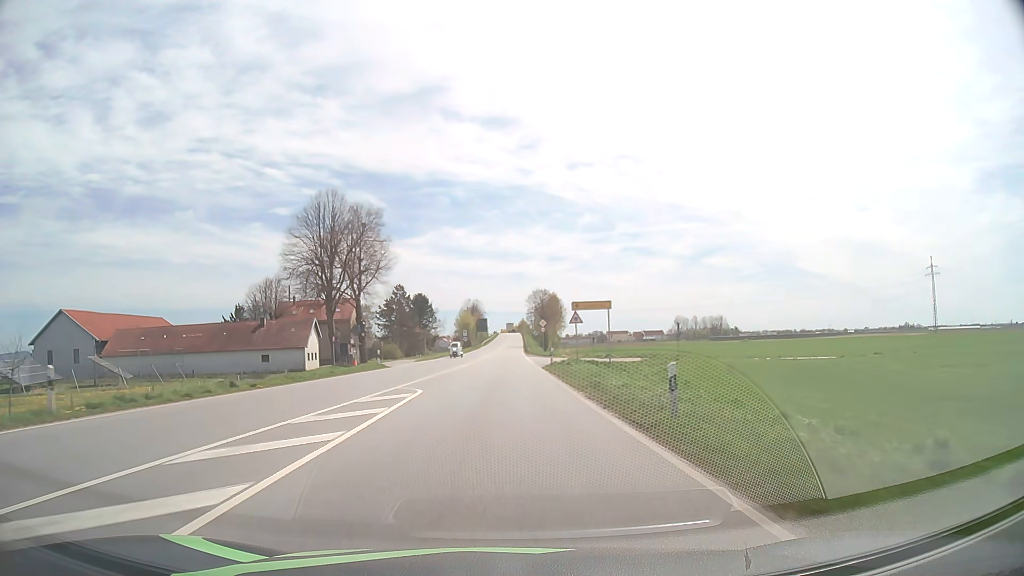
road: primary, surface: asphalt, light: Day
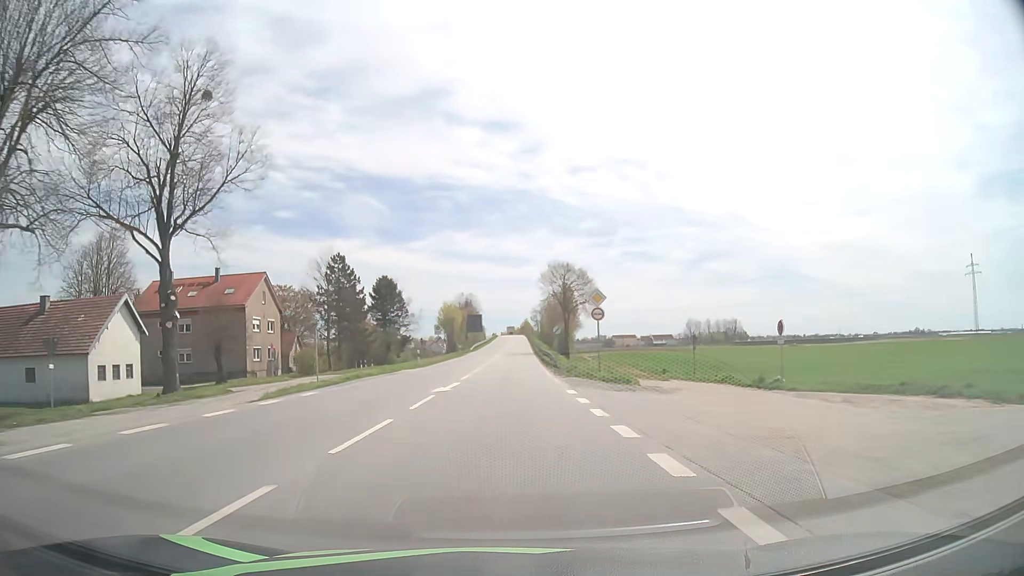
(0.0, +43.7) m; 0°
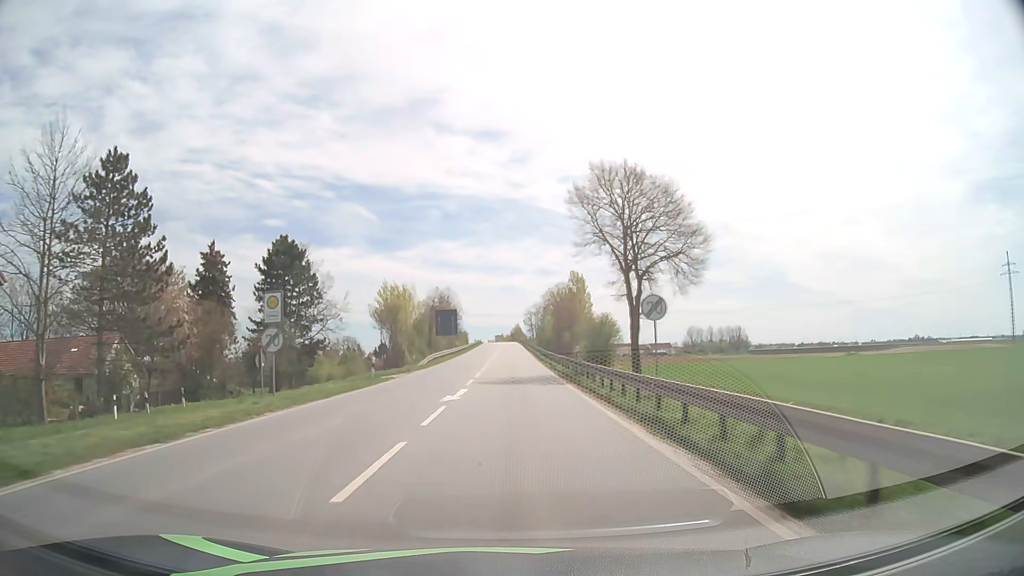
(+0.2, +44.6) m; +1°
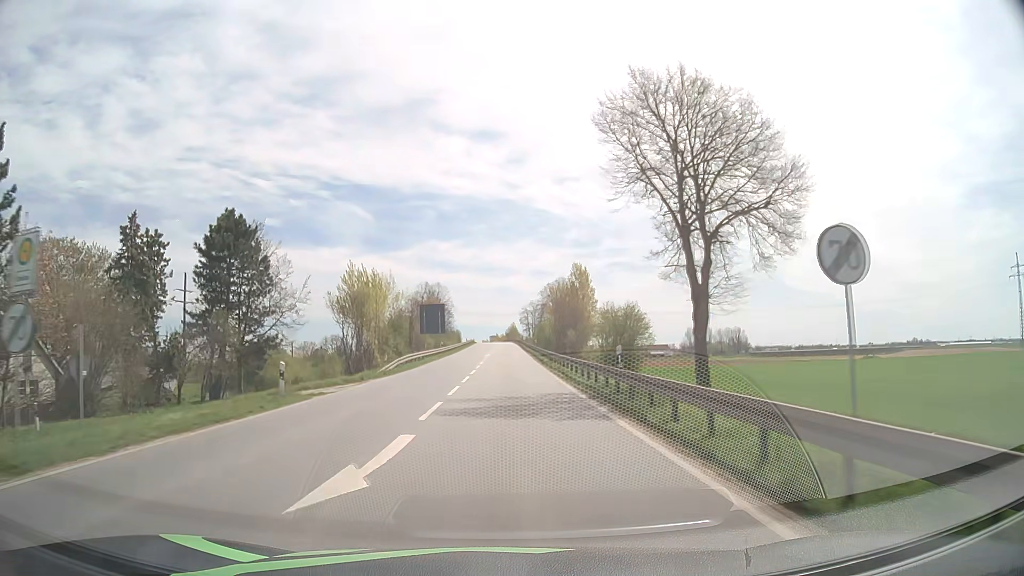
(0.0, +11.8) m; 0°
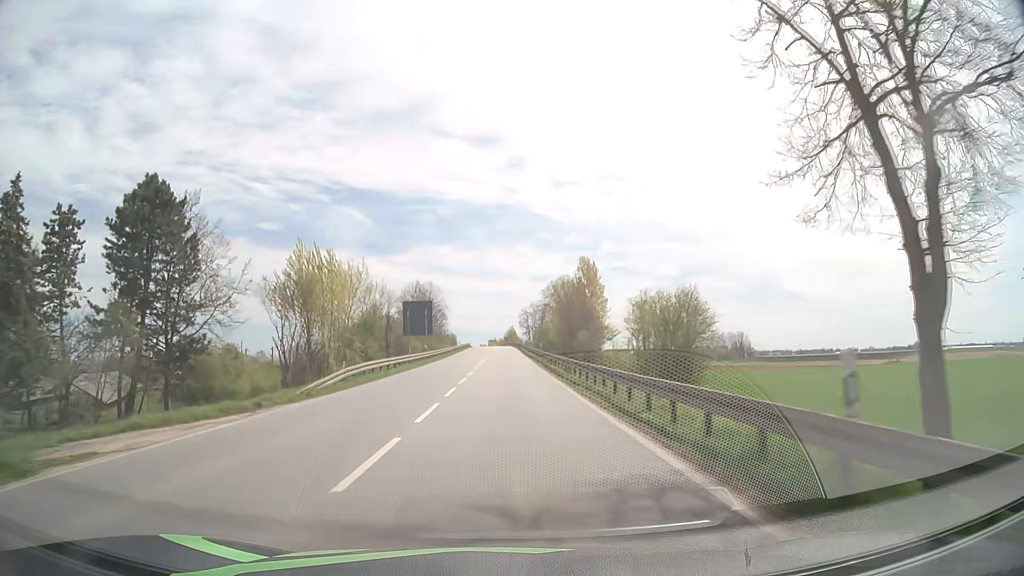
(0.0, +12.1) m; 0°
